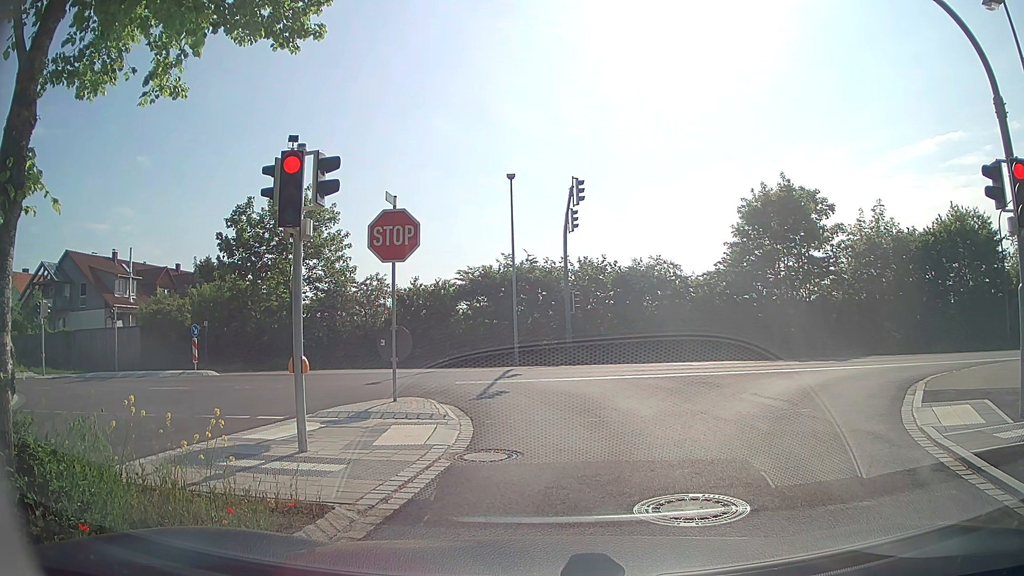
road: residential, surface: asphalt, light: Day
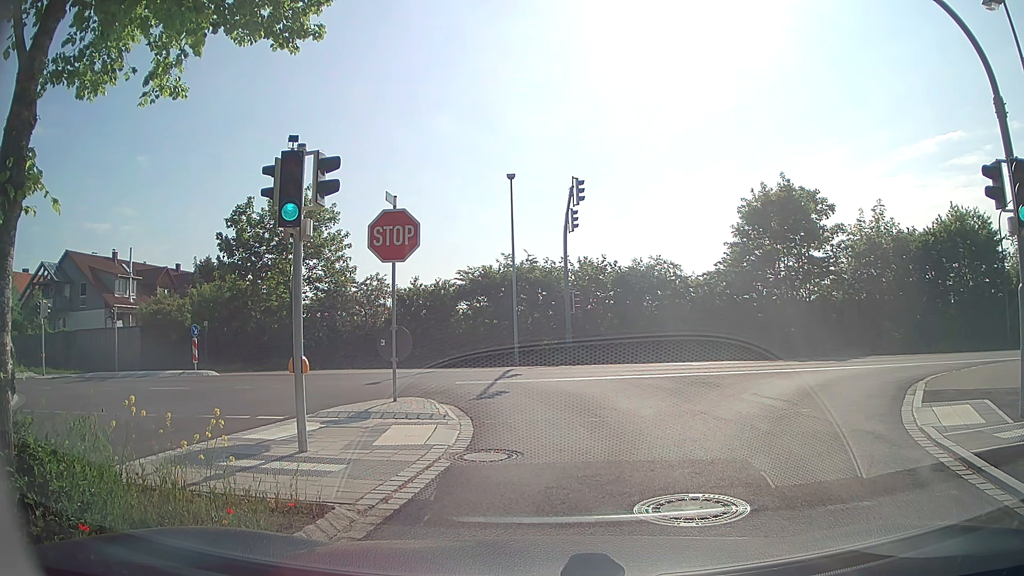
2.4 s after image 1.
(0.0, 0.0) m; 0°
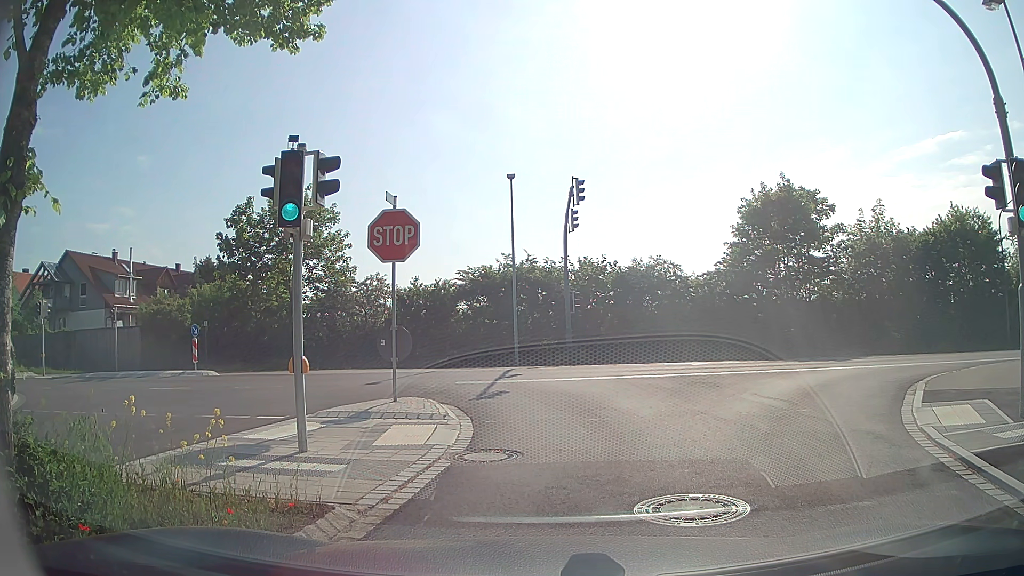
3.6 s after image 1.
(0.0, 0.0) m; 0°
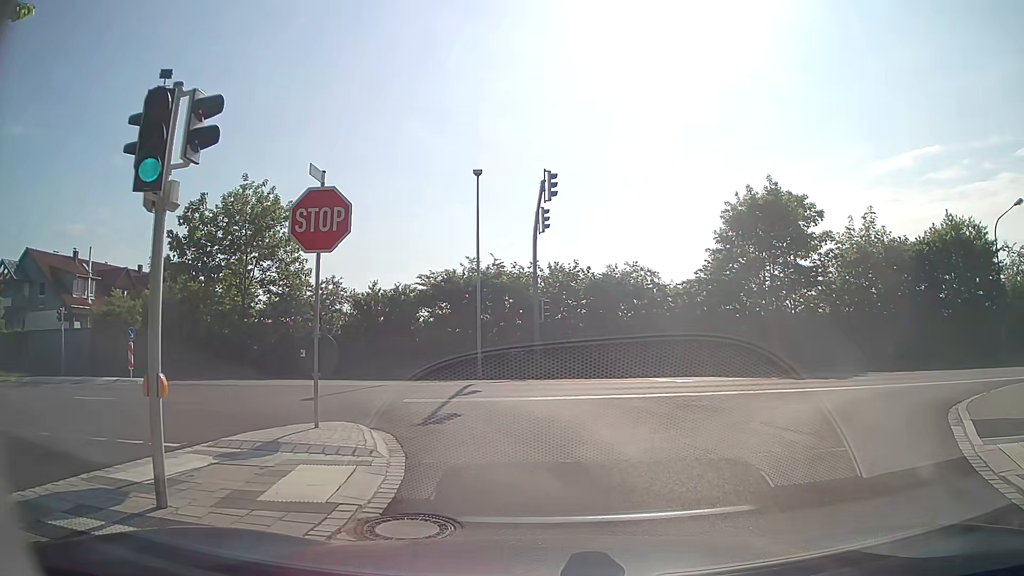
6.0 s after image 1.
(+0.1, +2.5) m; +4°
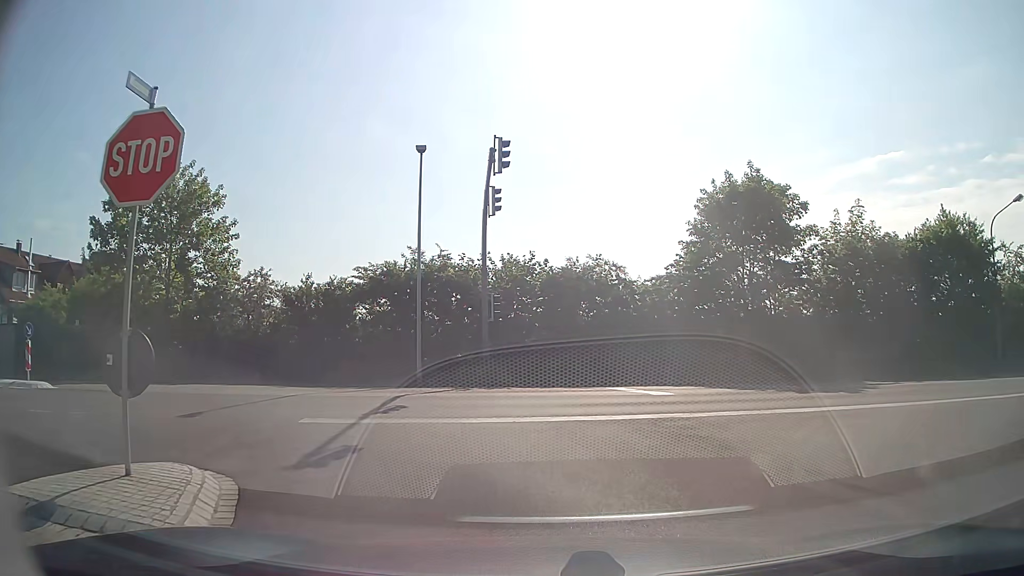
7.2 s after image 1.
(+0.2, +3.6) m; +4°
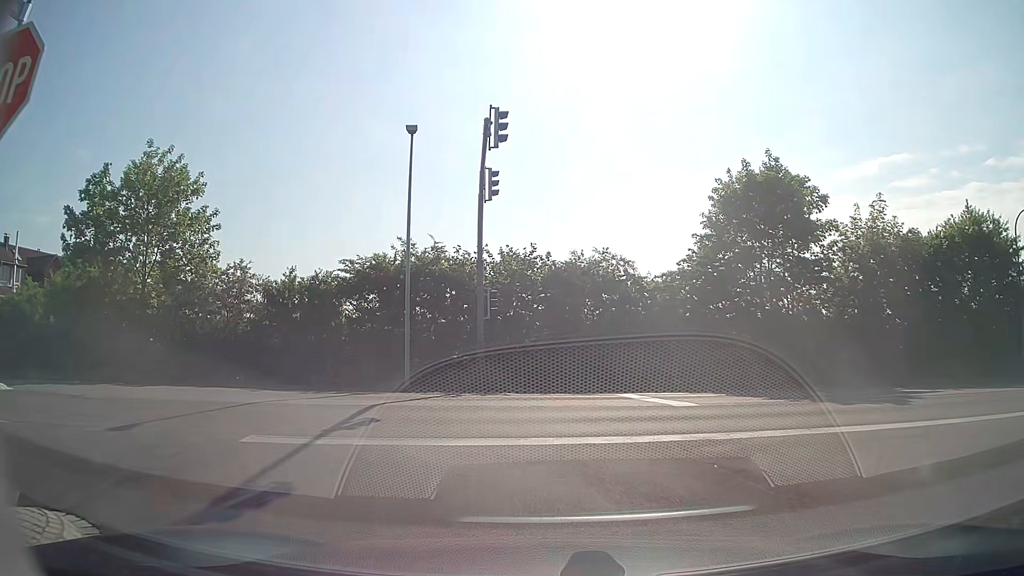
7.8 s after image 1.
(0.0, +2.2) m; 0°
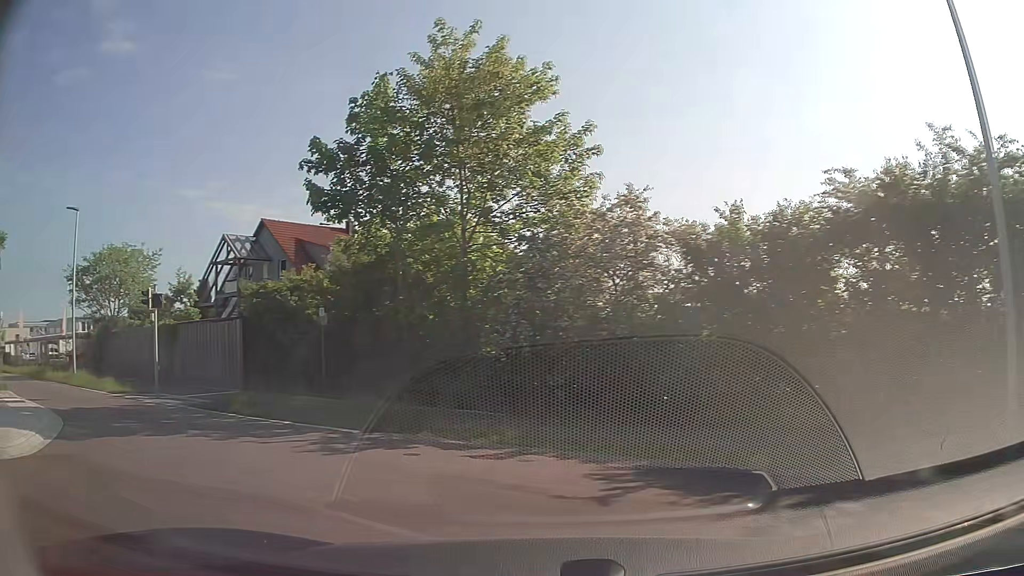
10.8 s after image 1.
(-2.8, +12.6) m; -35°
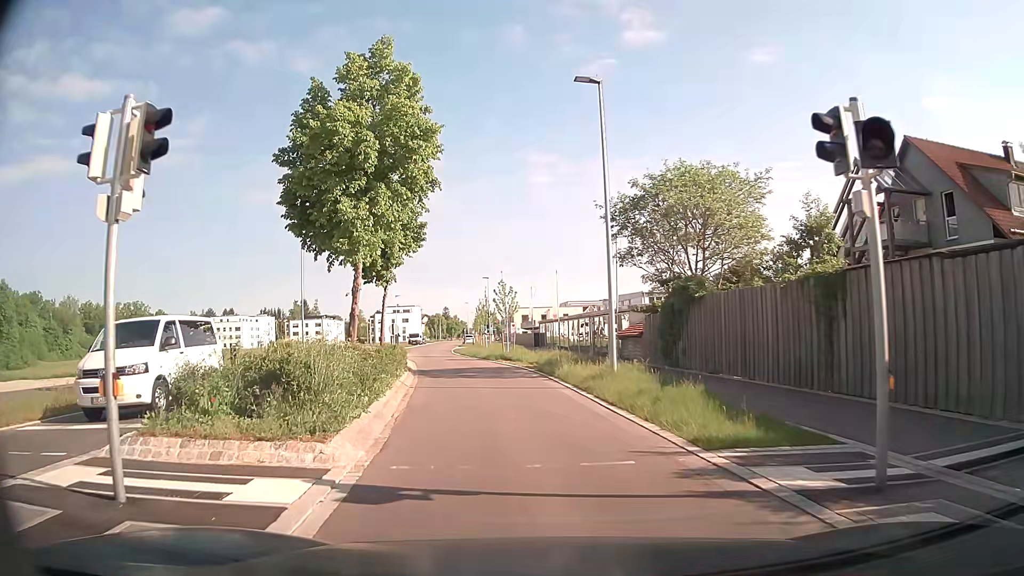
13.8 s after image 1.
(-8.7, +12.5) m; -53°
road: secondary
(-1, +10) (-2, +20) (-4, +30) (-6, +39) (-8, +49) (-10, +59) (-12, +69) (-13, +79) (-14, +89) (-15, +99) m
